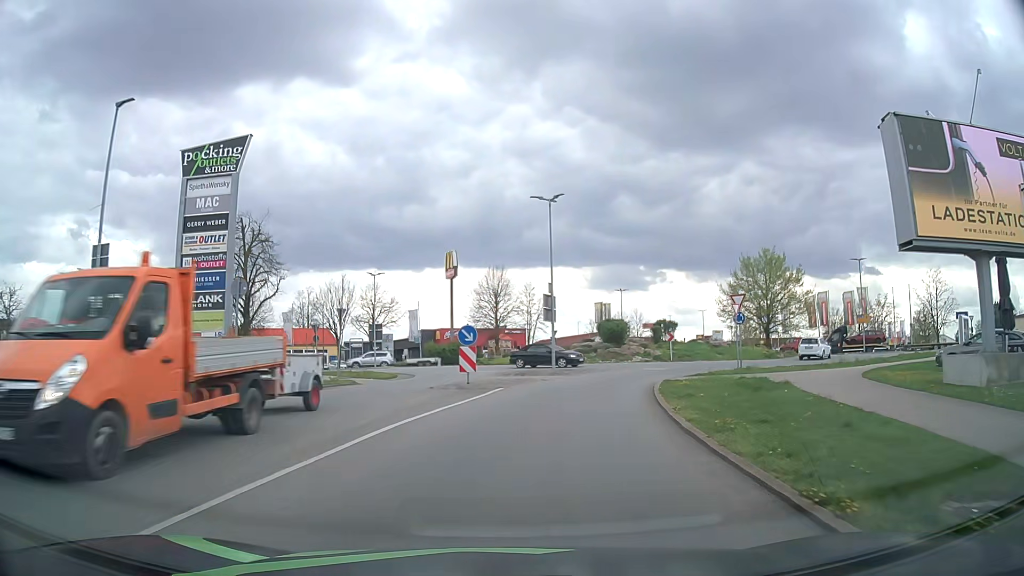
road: secondary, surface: asphalt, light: Day
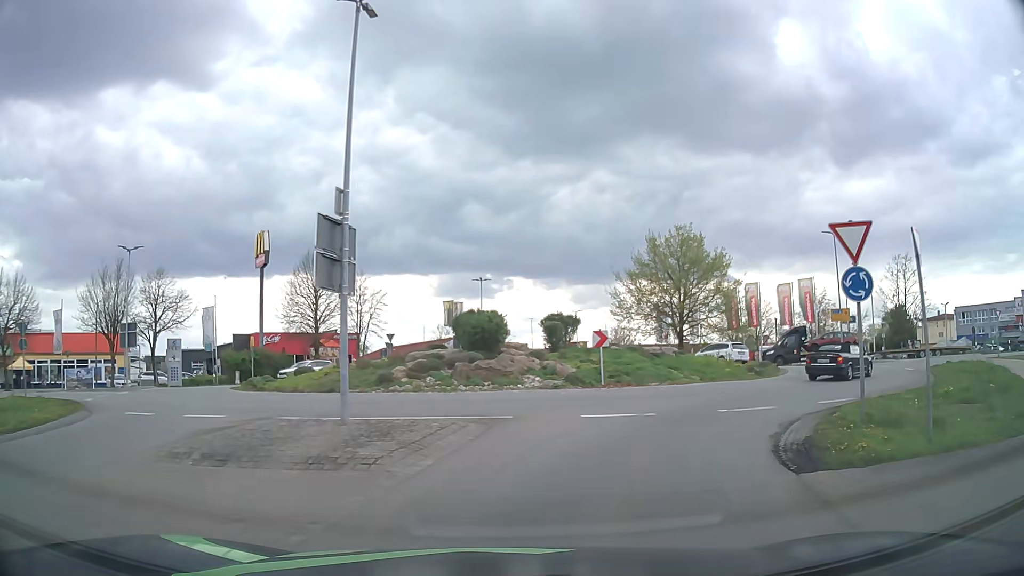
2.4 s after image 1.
(+2.0, +19.9) m; +13°
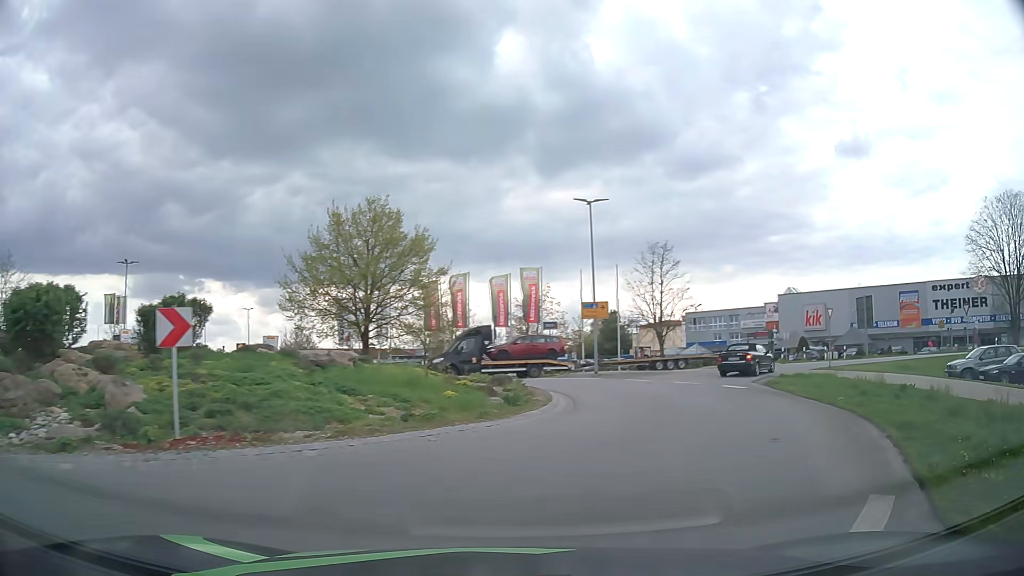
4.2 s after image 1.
(+2.3, +12.0) m; +26°
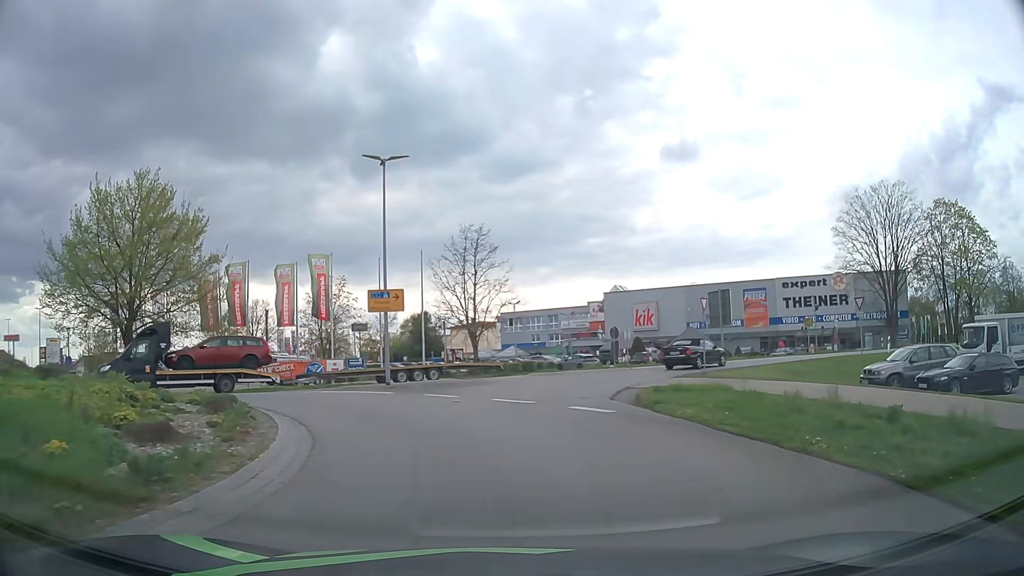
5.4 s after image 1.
(+1.3, +7.9) m; +16°
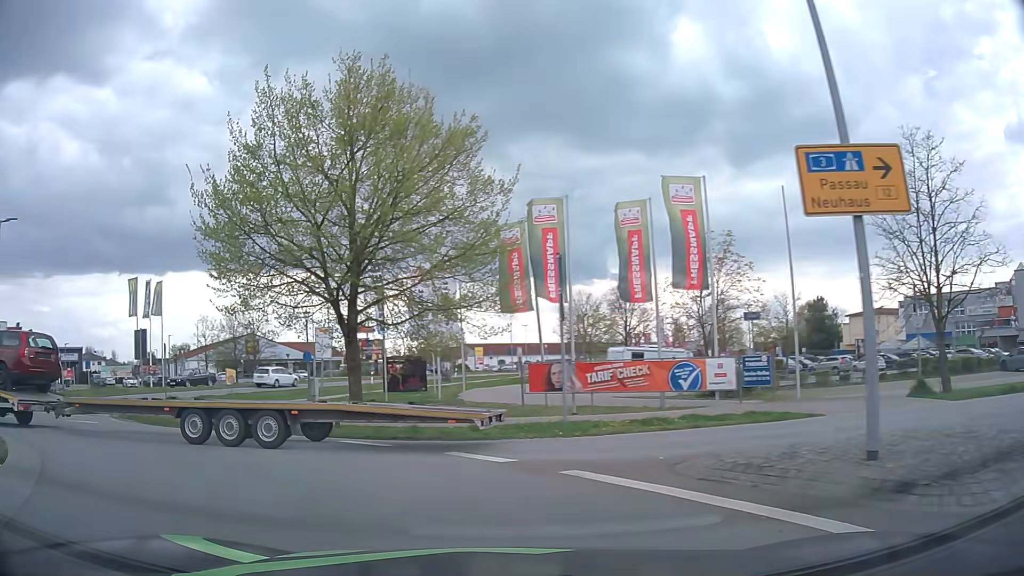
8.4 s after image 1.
(-2.5, +16.5) m; -31°
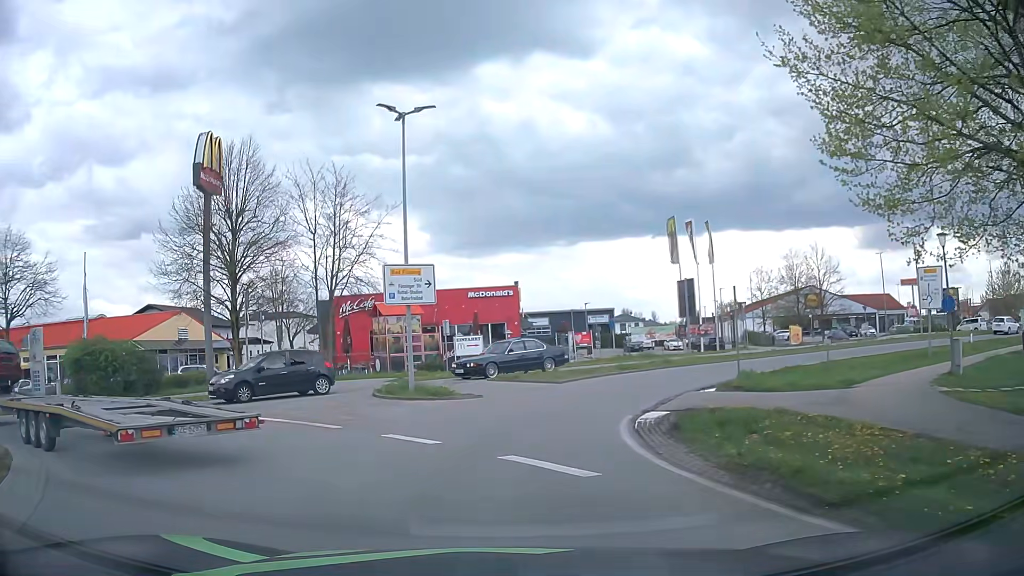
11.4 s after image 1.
(-5.8, +11.6) m; -47°
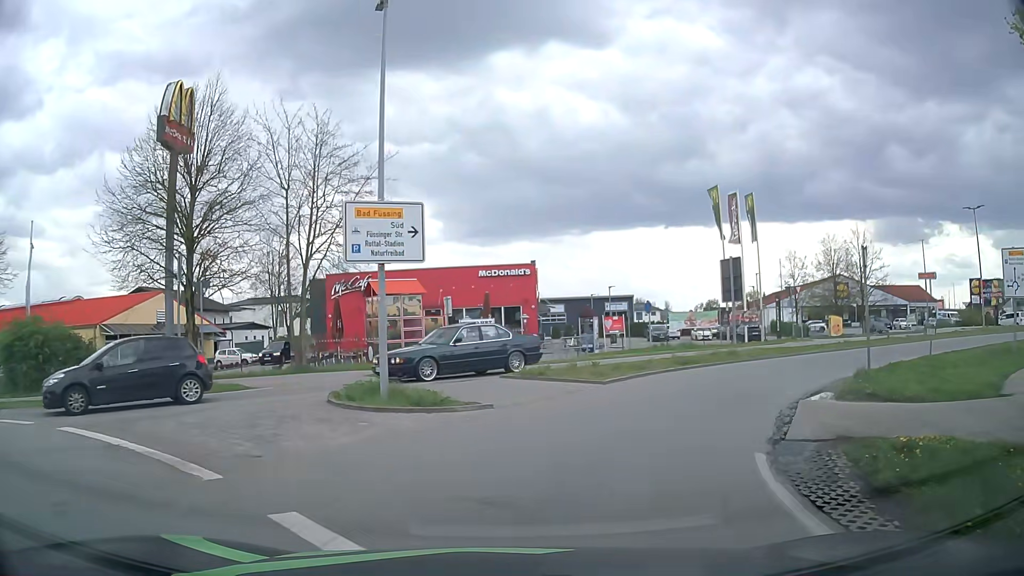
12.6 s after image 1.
(-0.2, +6.6) m; -2°
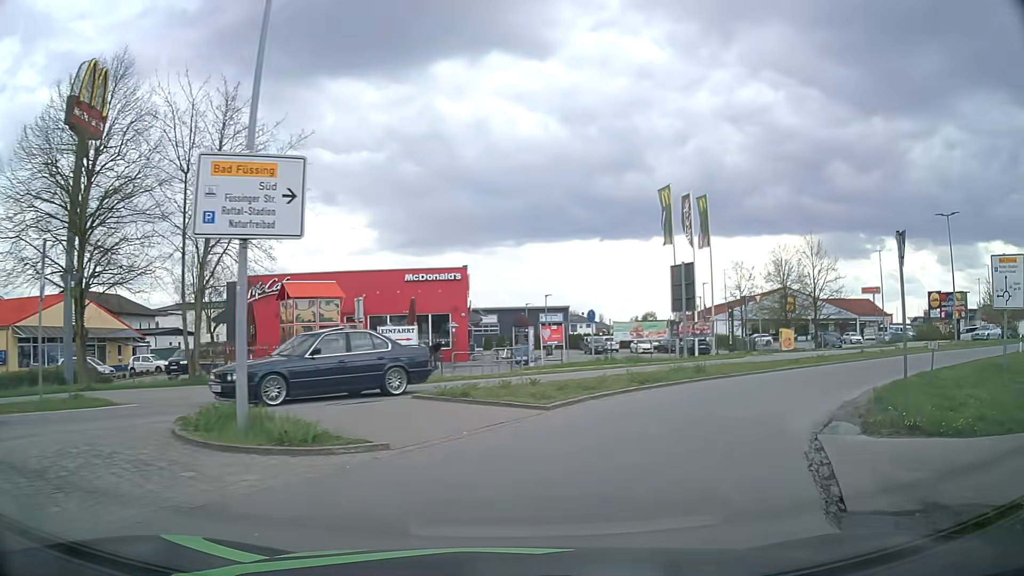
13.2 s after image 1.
(+0.2, +3.7) m; +5°
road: tertiary
(+2, +10) (+8, +17) (+16, +24) (+25, +29) (+33, +34) (+43, +38) (+52, +42) (+62, +44) (+71, +42) (+81, +40) m
